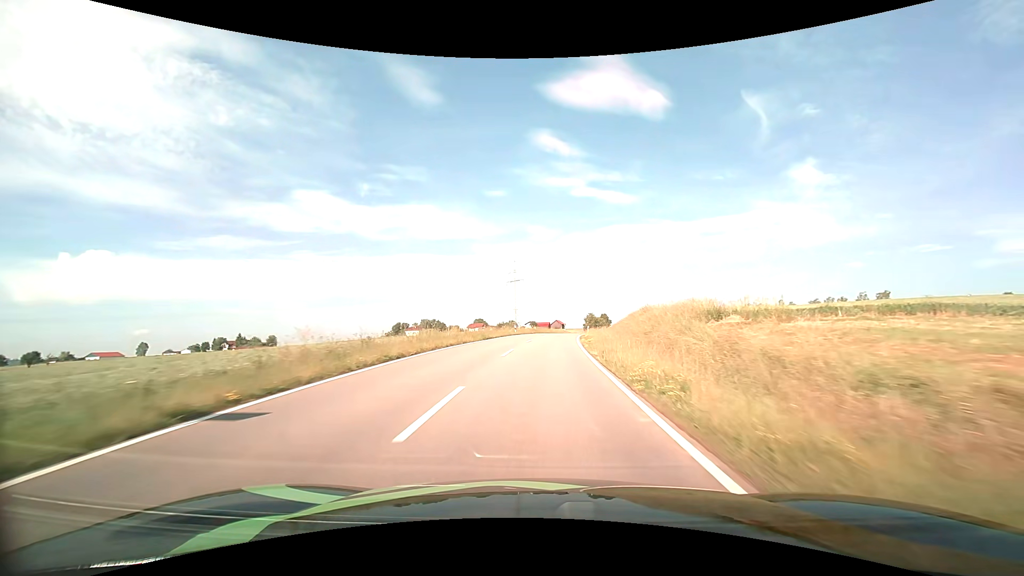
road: tertiary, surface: asphalt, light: Day
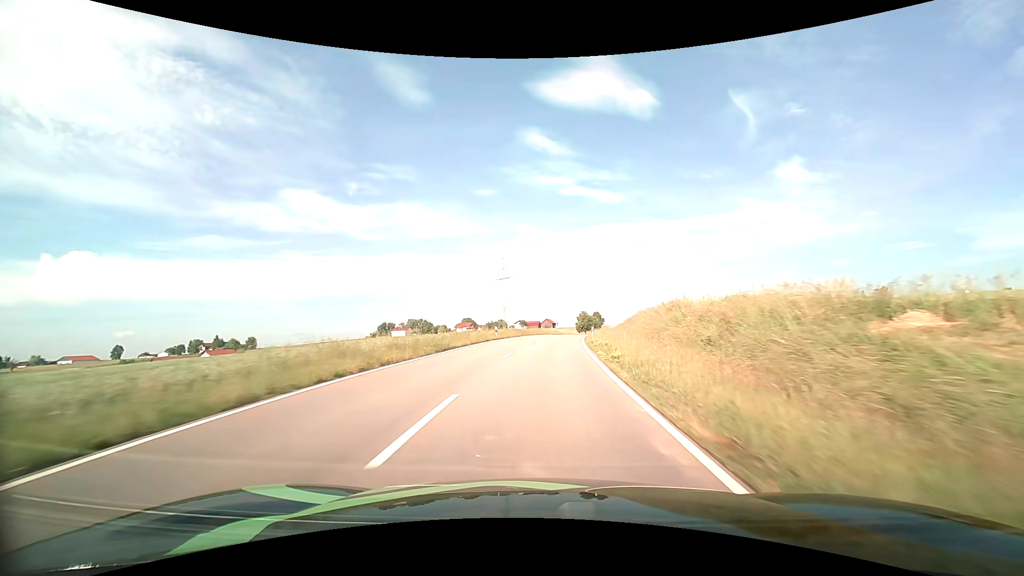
(+0.1, +13.2) m; +1°
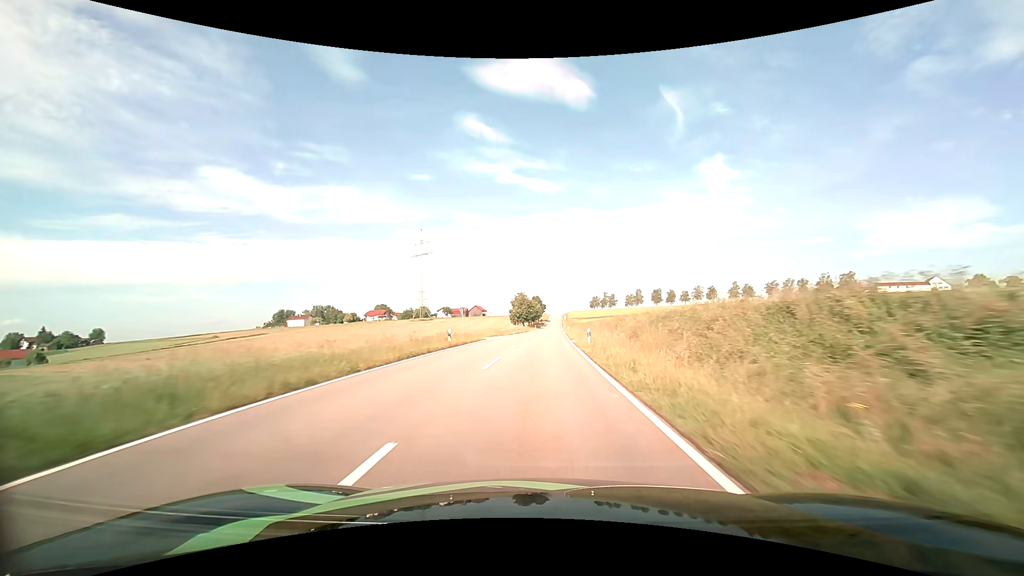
(+4.7, +65.0) m; +8°
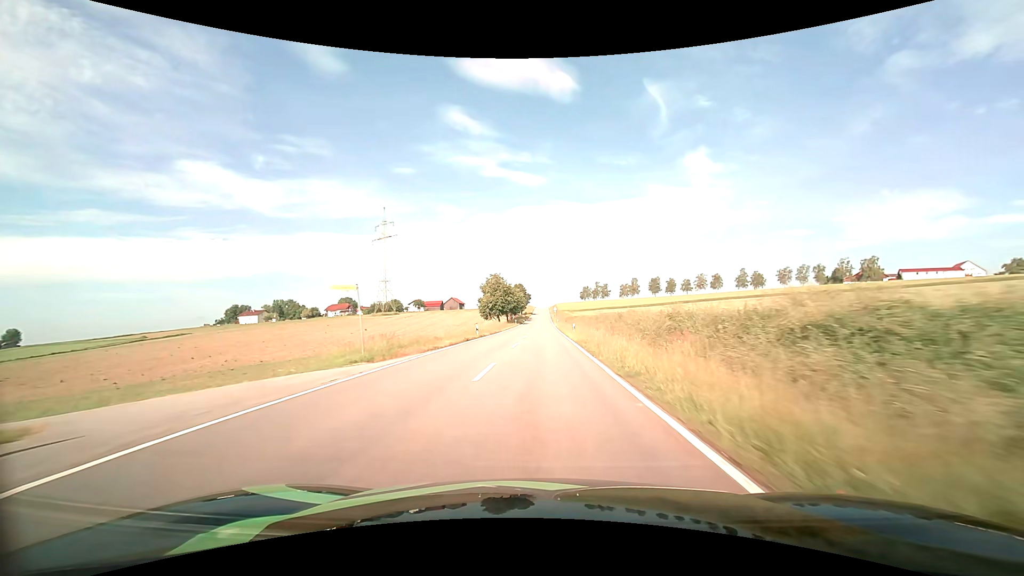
(+0.7, +39.6) m; +2°
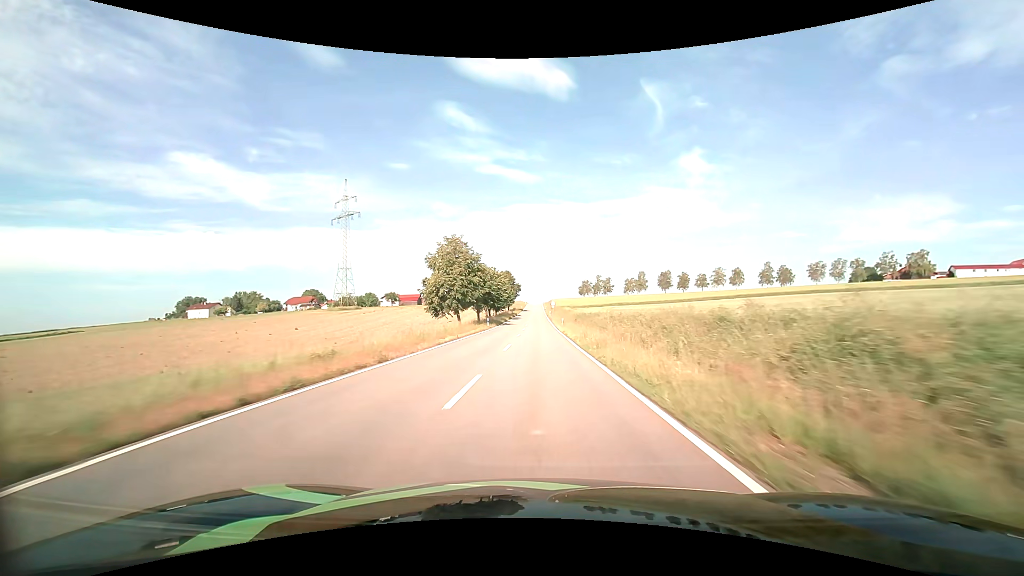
(+0.2, +40.7) m; +1°
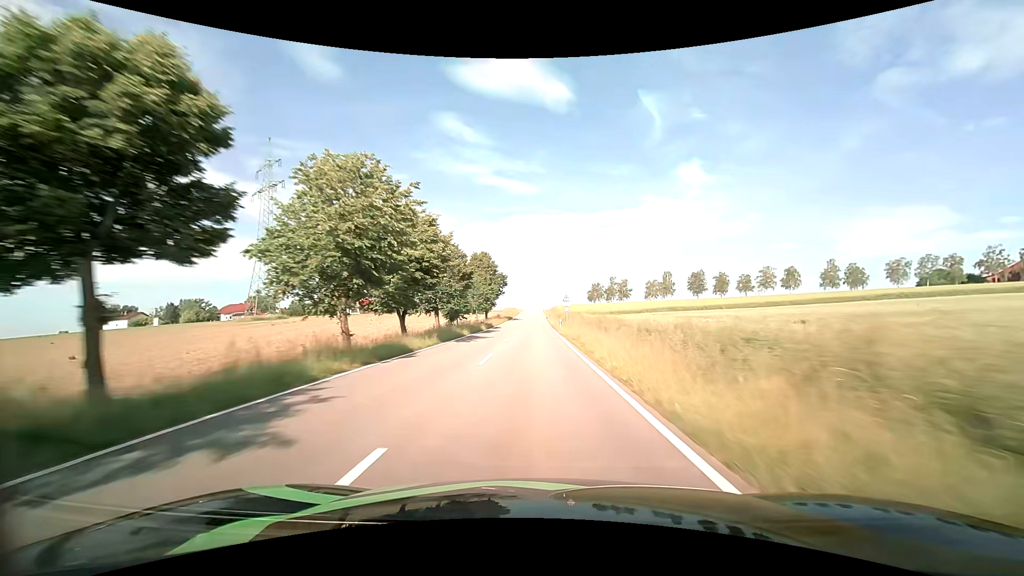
(+0.2, +55.8) m; 0°
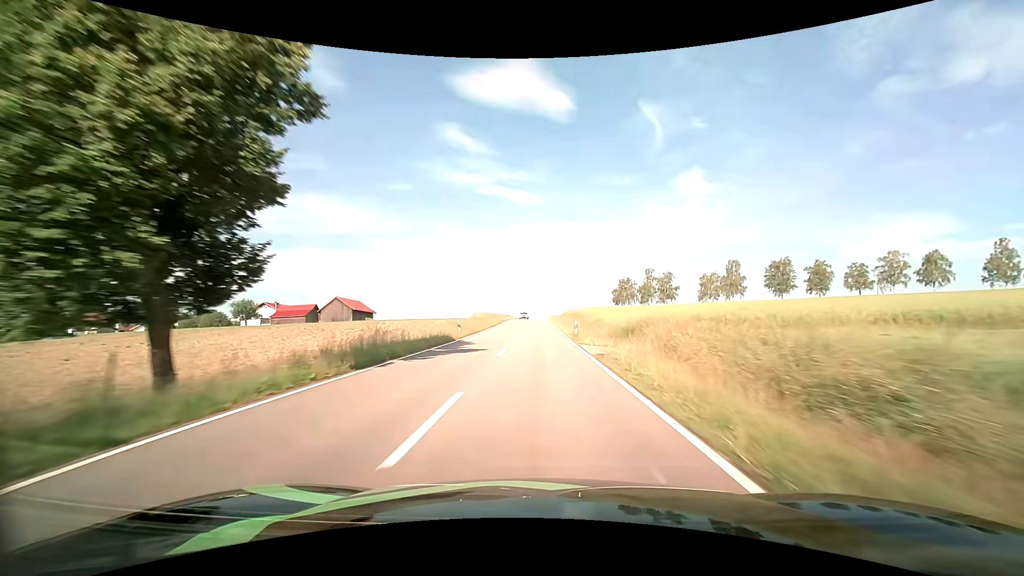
(-0.2, +70.6) m; 0°
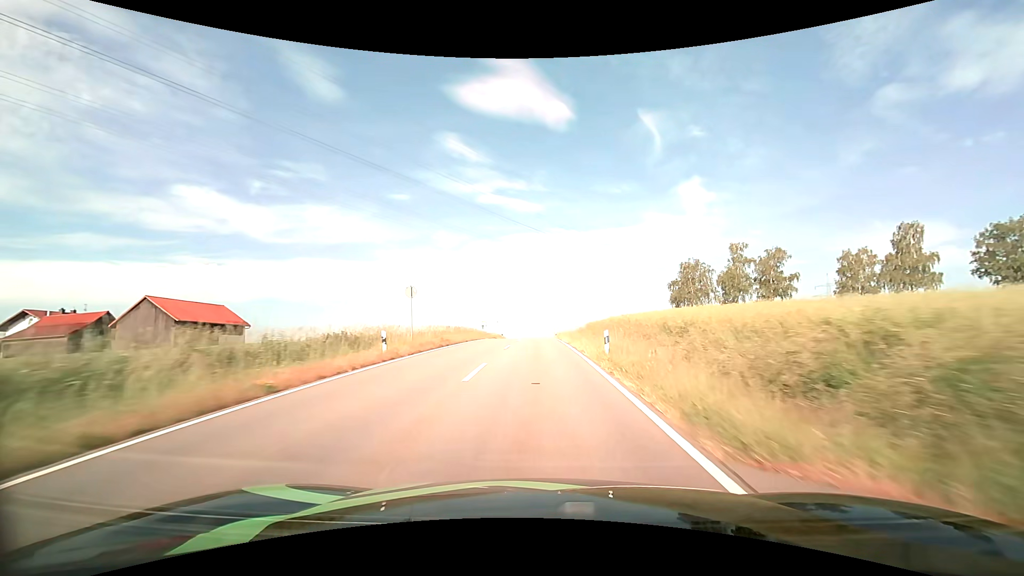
(+0.2, +68.4) m; 0°
(0, +10) (0, +20) (0, +30) (0, +40) (0, +50) (0, +60) (0, +70) (0, +80) (0, +90) (0, +100) m
